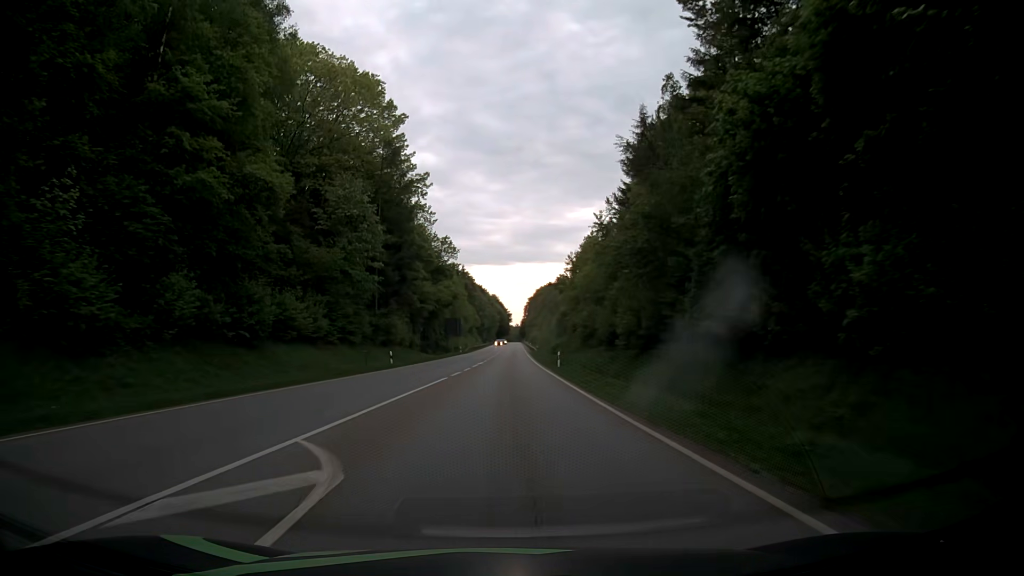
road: secondary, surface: asphalt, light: Day
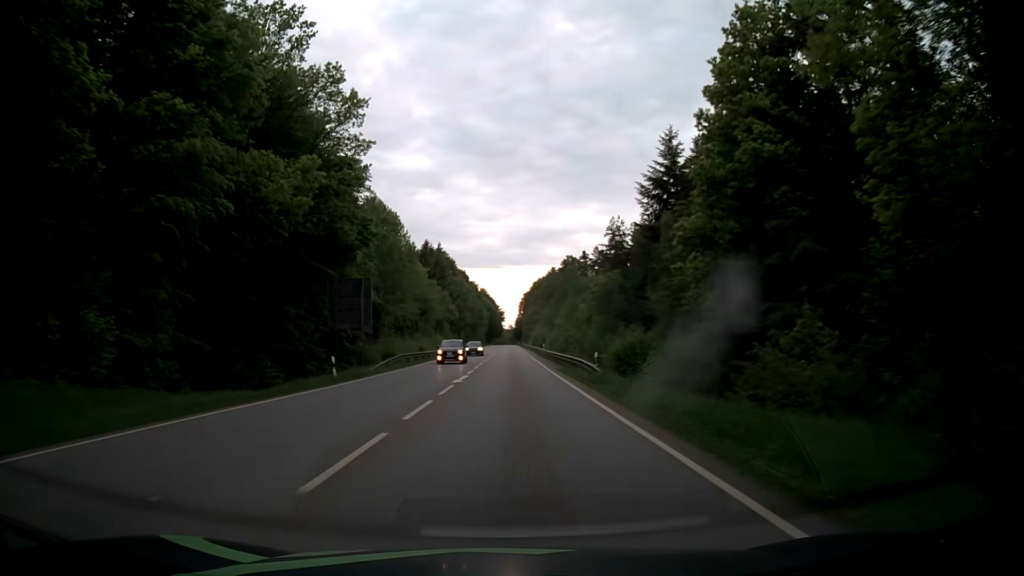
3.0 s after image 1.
(0.0, +65.6) m; 0°
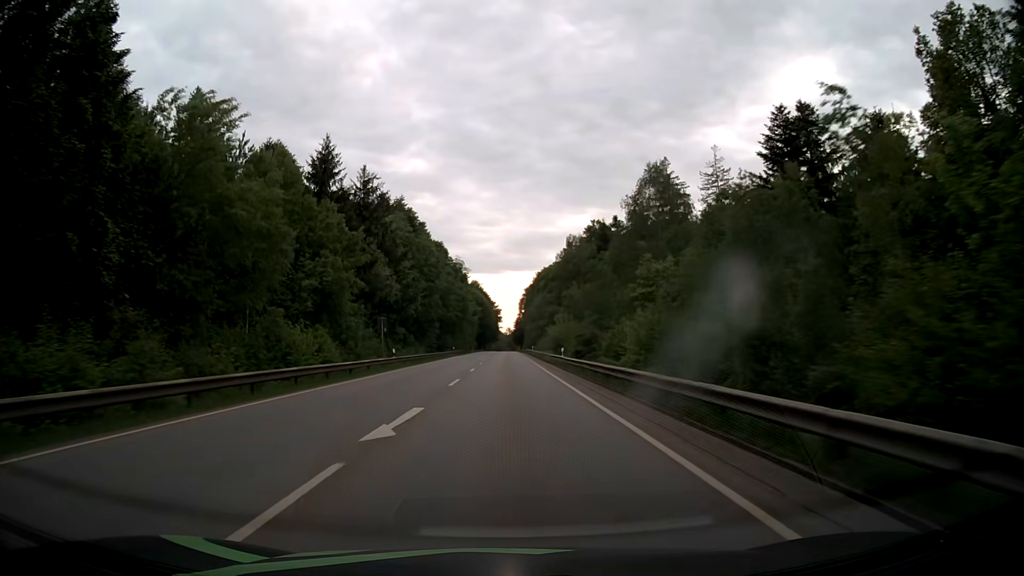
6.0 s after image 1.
(+0.3, +68.6) m; 0°
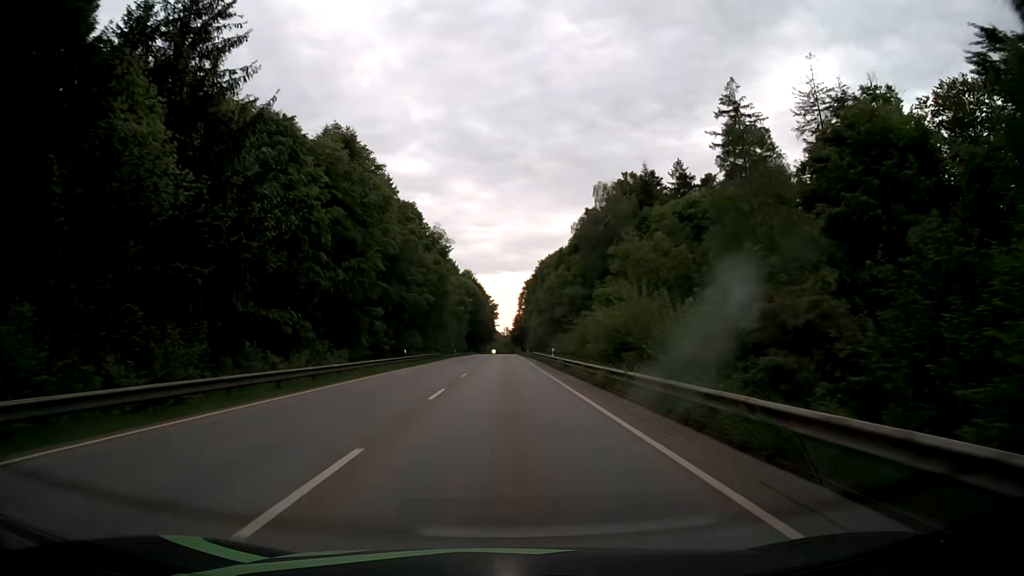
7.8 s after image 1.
(0.0, +41.8) m; 0°
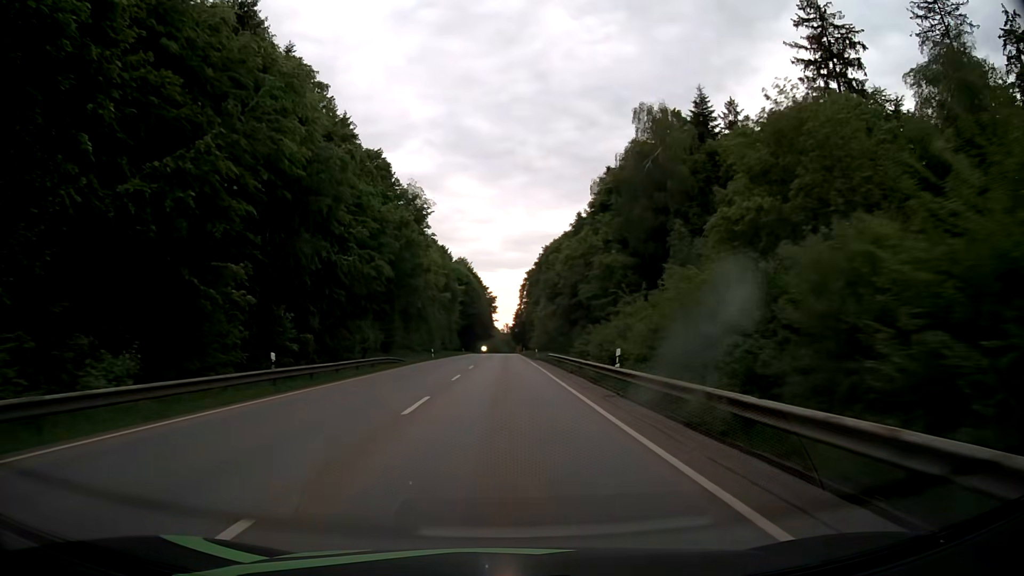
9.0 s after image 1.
(0.0, +28.0) m; 0°
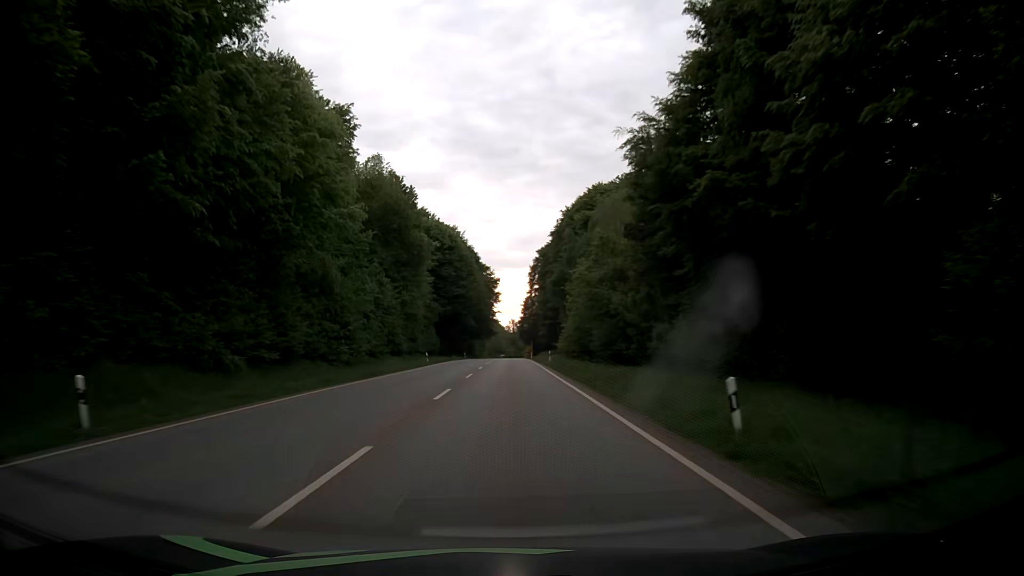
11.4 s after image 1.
(-0.3, +56.4) m; -1°
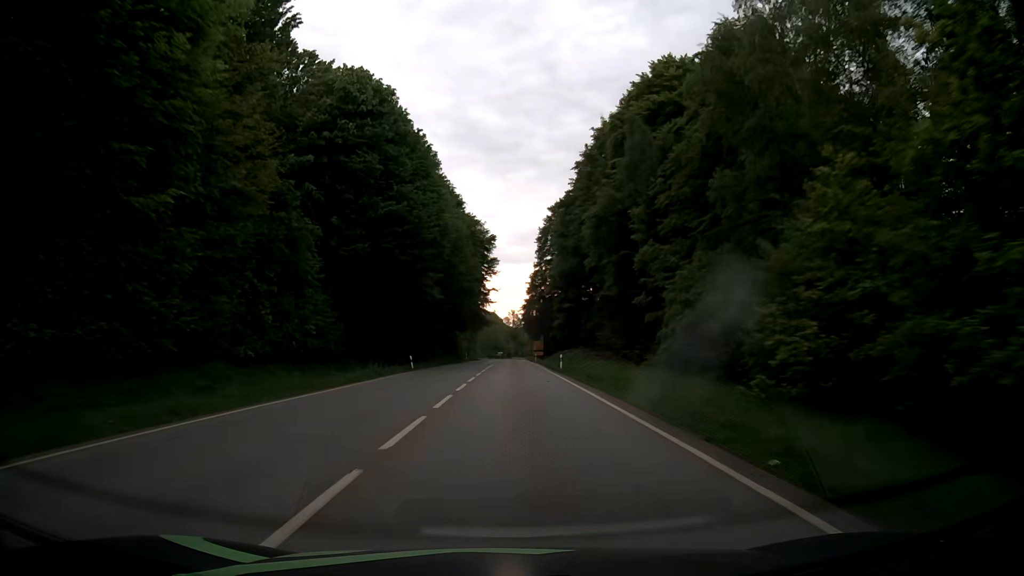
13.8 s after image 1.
(+0.4, +56.7) m; +1°
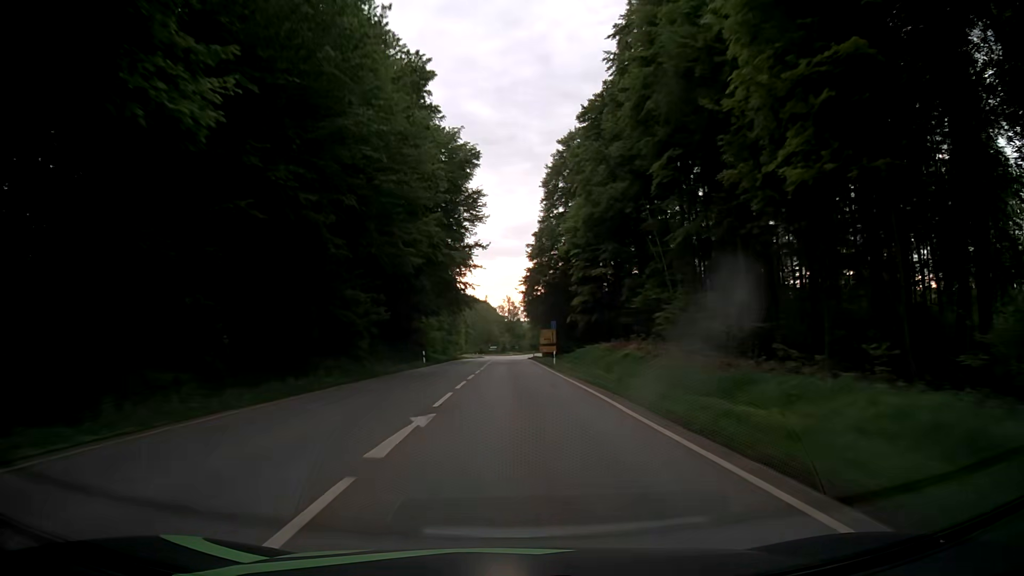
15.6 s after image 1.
(-0.3, +42.4) m; -1°
(0, +10) (0, +20) (0, +30) (0, +40) (+1, +50) (+1, +60) (+1, +70) (+1, +80) (+1, +90) (+1, +100) m
